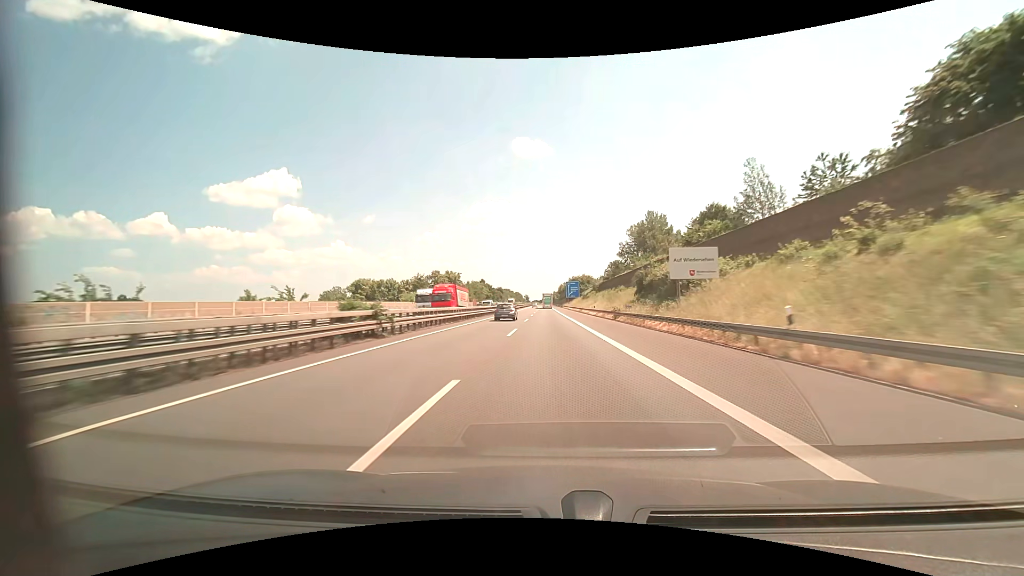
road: motorway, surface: asphalt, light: Day
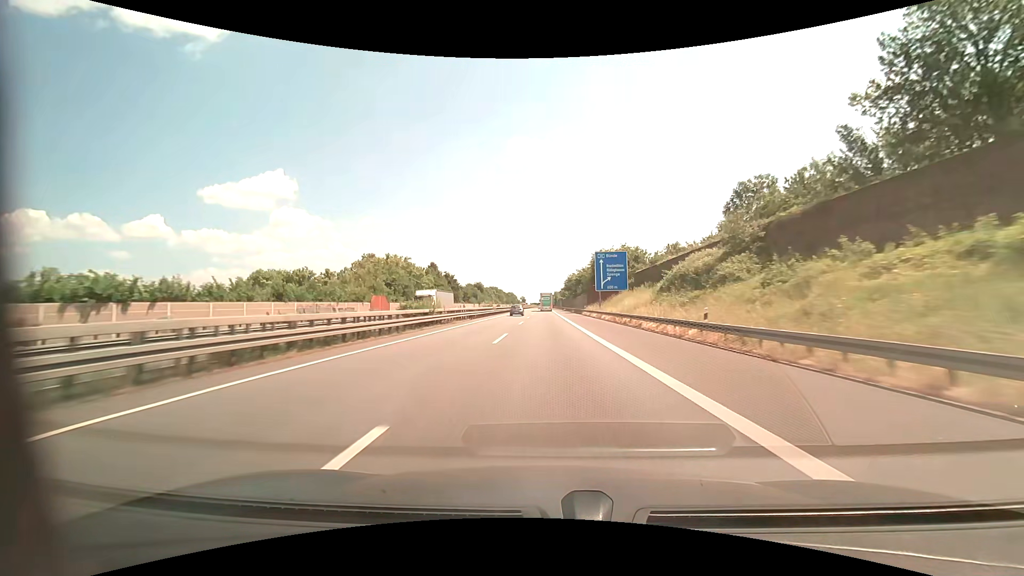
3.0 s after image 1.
(0.0, +94.0) m; 0°
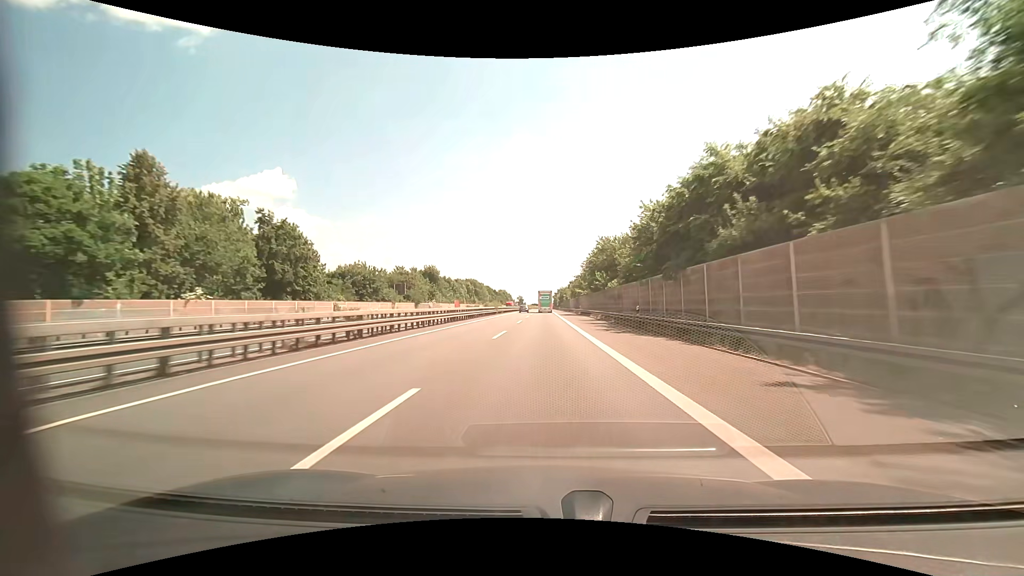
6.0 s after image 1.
(0.0, +88.7) m; 0°
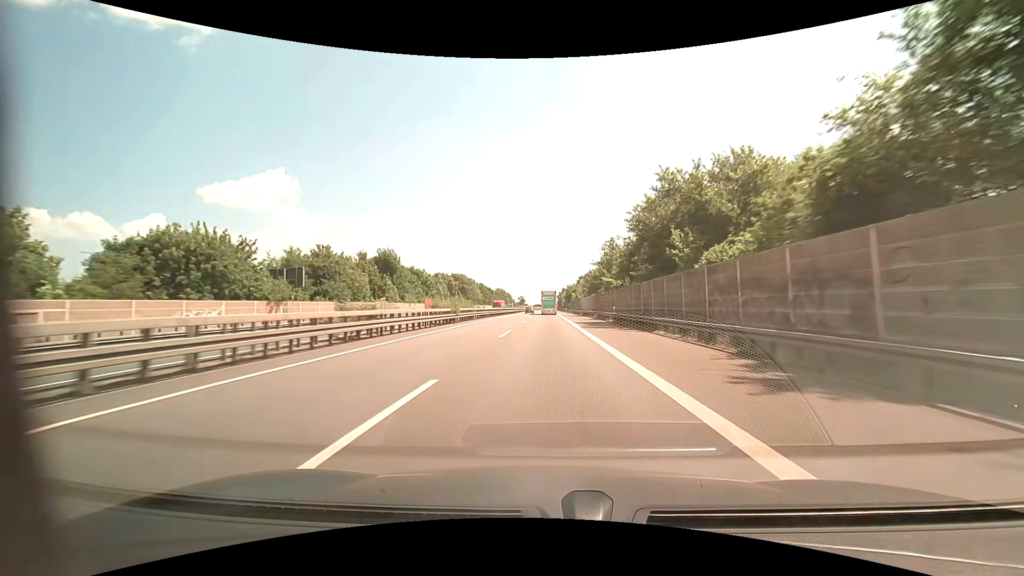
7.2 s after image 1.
(-0.1, +35.5) m; 0°
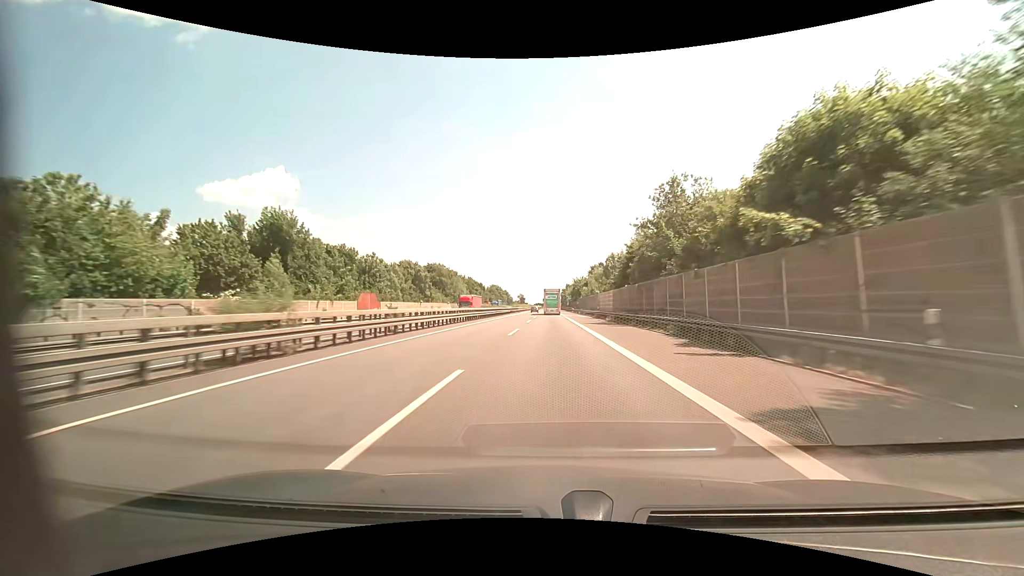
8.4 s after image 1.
(-0.1, +35.1) m; 0°
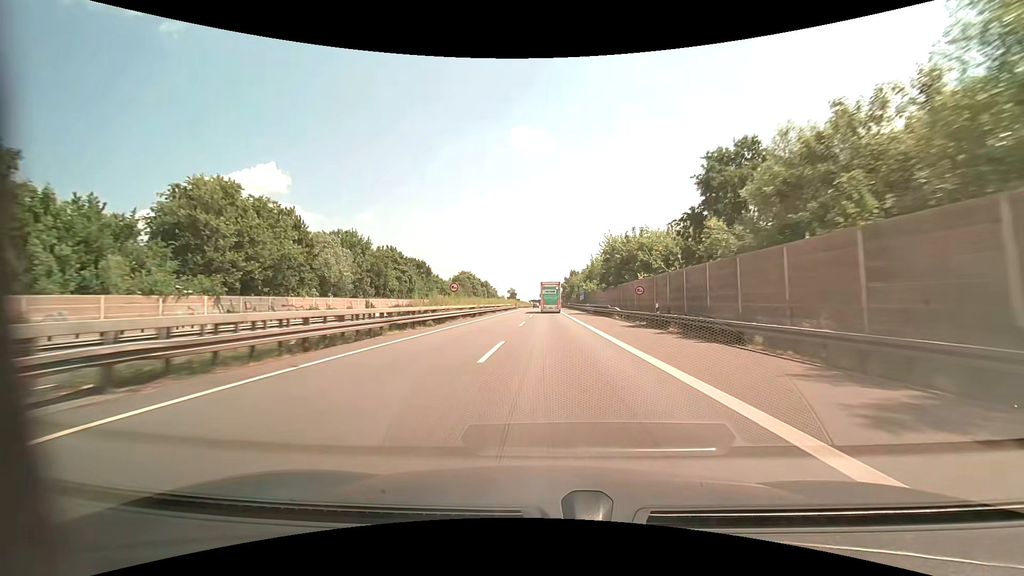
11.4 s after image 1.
(+0.3, +83.6) m; 0°
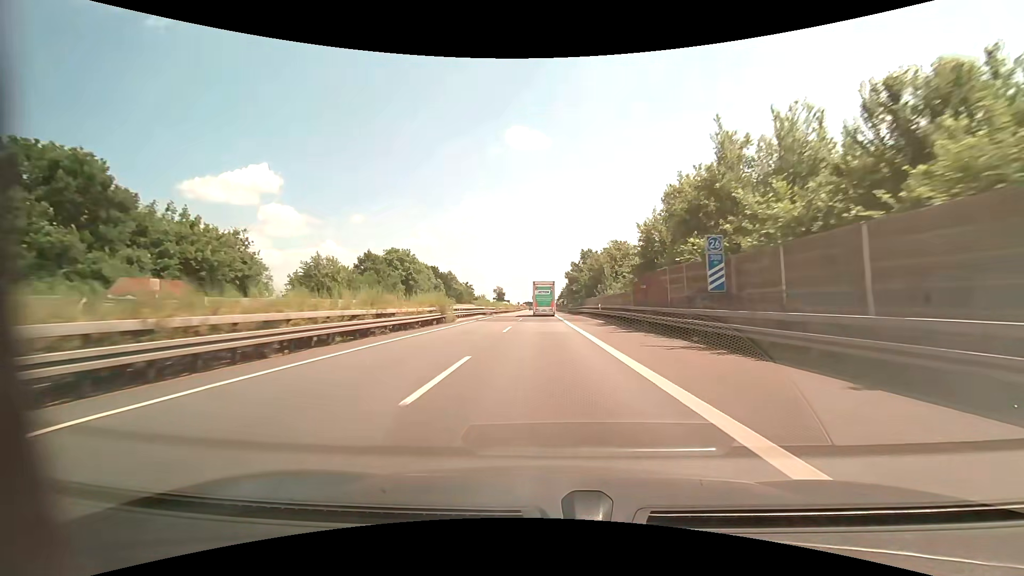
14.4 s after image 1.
(+0.4, +77.0) m; +1°
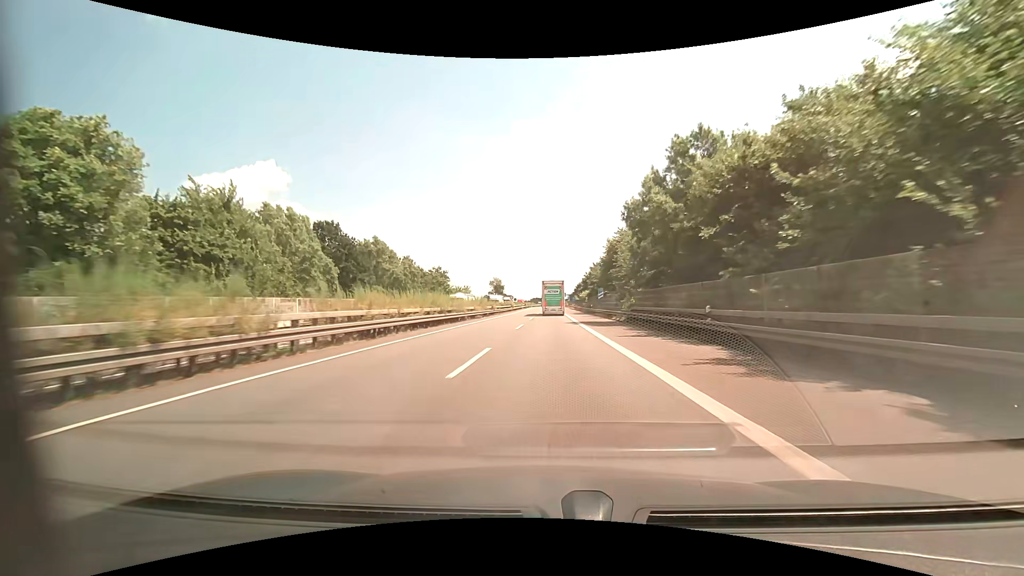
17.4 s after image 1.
(-0.7, +70.3) m; -1°
(0, +10) (0, +20) (0, +30) (0, +40) (0, +50) (0, +60) (0, +70) (+1, +80) (+1, +90) (+1, +100) m
